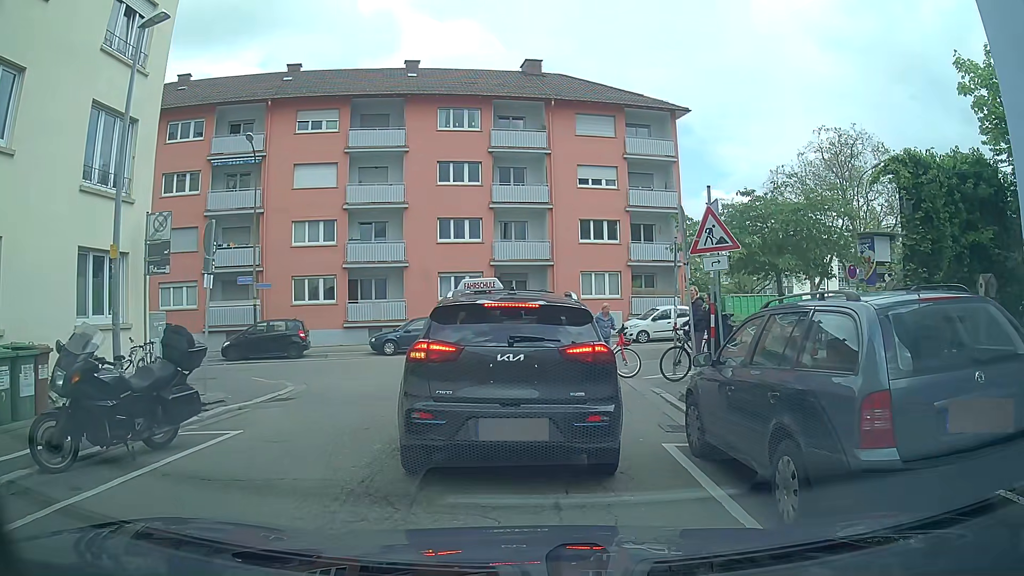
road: residential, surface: asphalt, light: Day
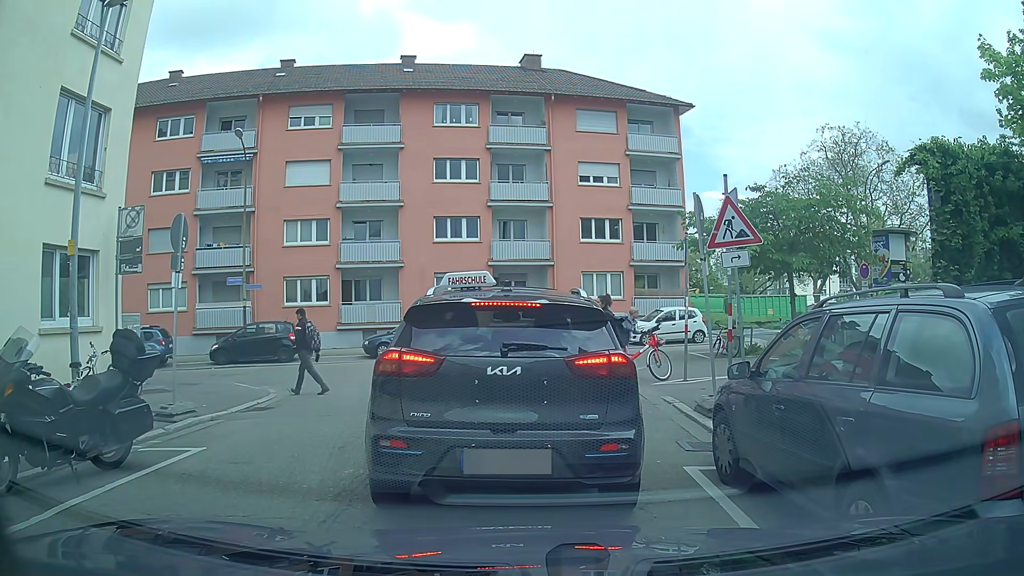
(0.0, +1.1) m; 0°
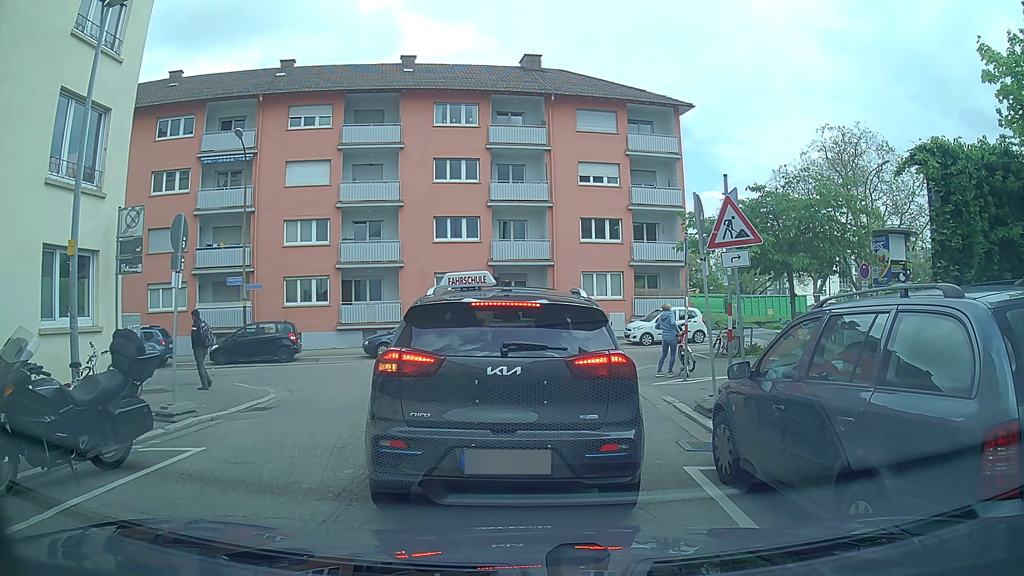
(0.0, 0.0) m; 0°
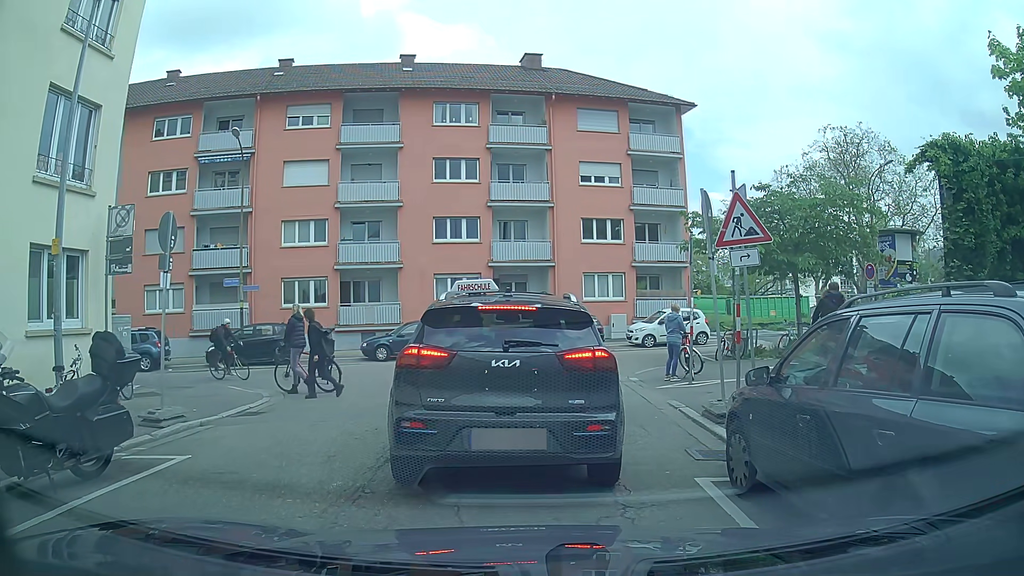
(0.0, +0.4) m; 0°
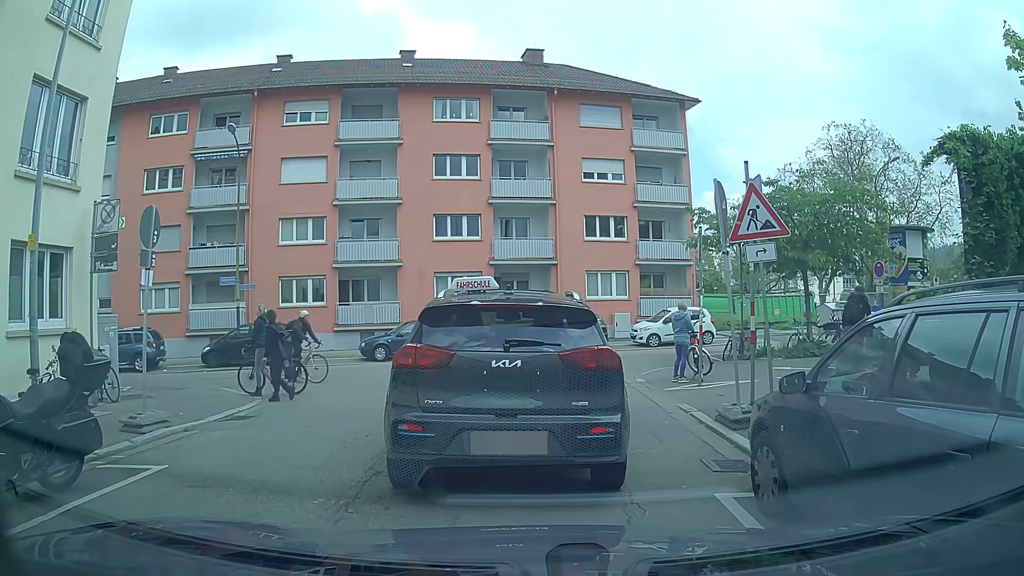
(0.0, +0.6) m; 0°
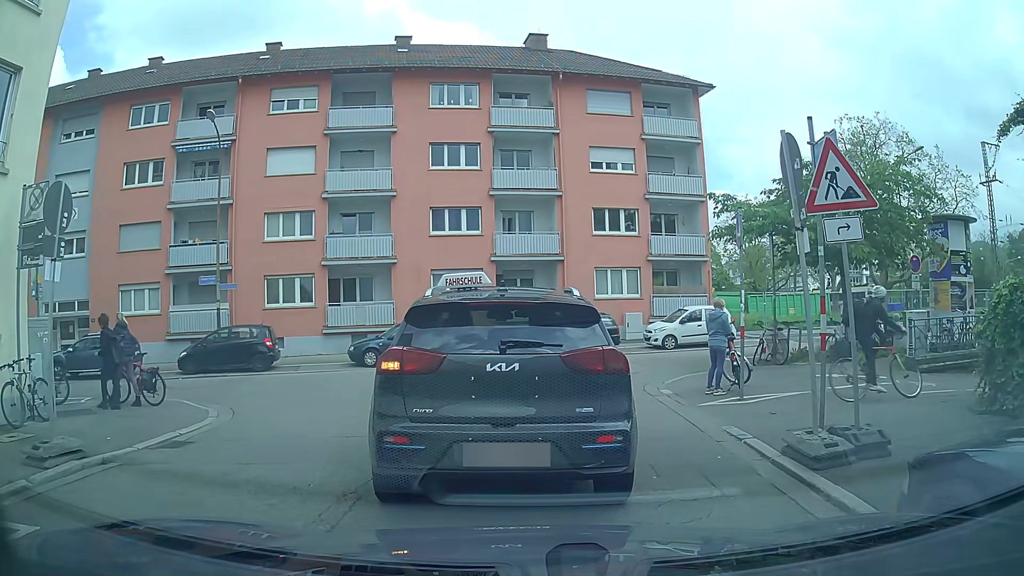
(0.0, +2.3) m; 0°
